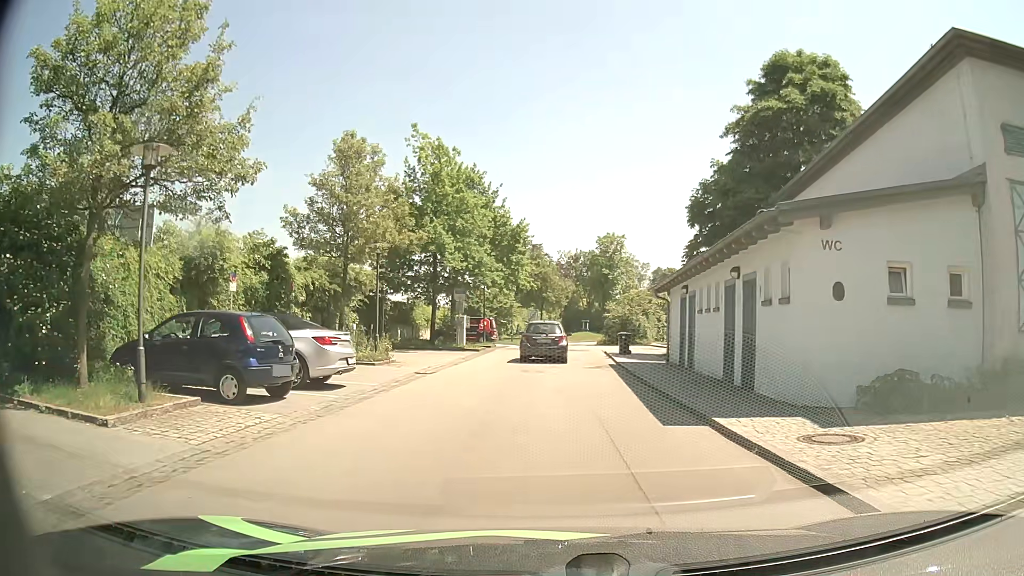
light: Day
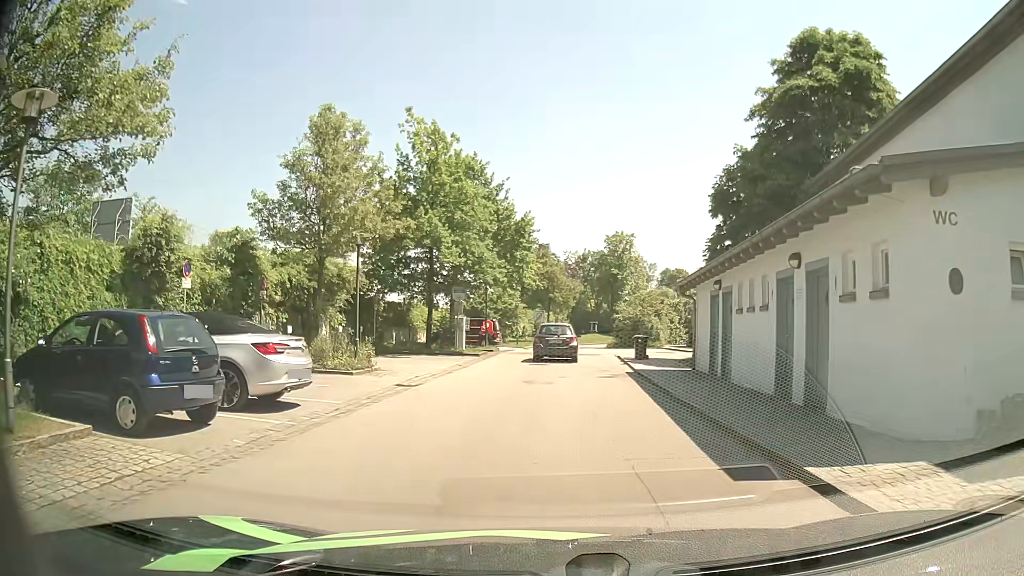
(0.0, +3.1) m; 0°
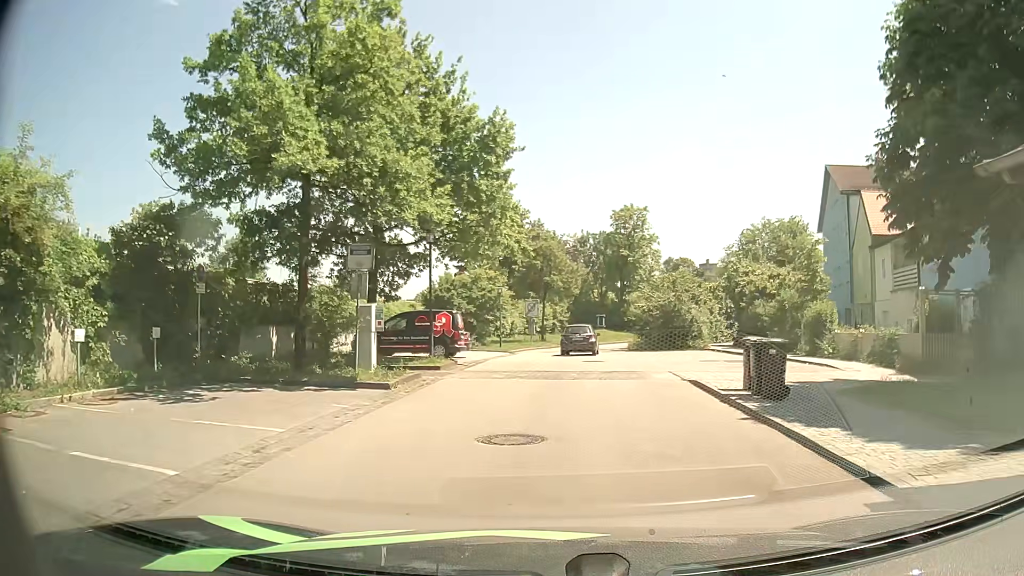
(-0.1, +16.3) m; 0°
(0, +10) (0, +20) (+1, +30) (+2, +40) (+6, +49) (+13, +57) (+18, +65) (+19, +75) (+13, +83) (+4, +86) m
